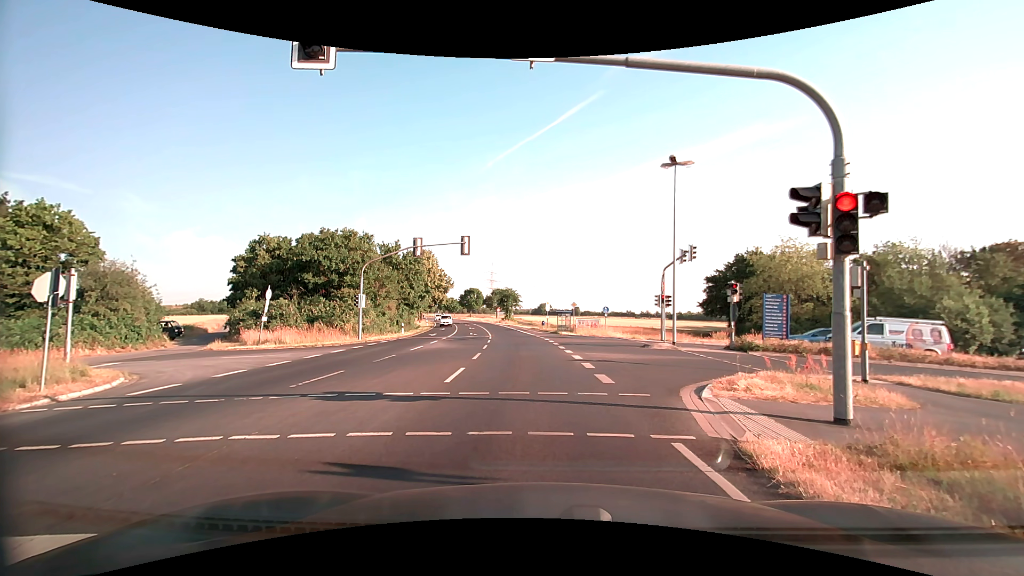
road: secondary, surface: asphalt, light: Day
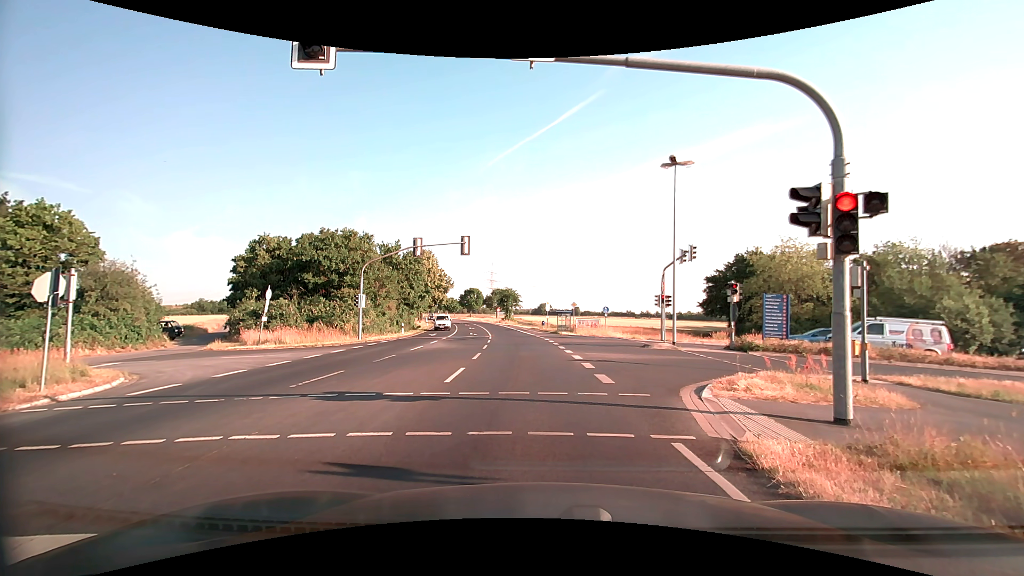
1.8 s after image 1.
(0.0, 0.0) m; 0°
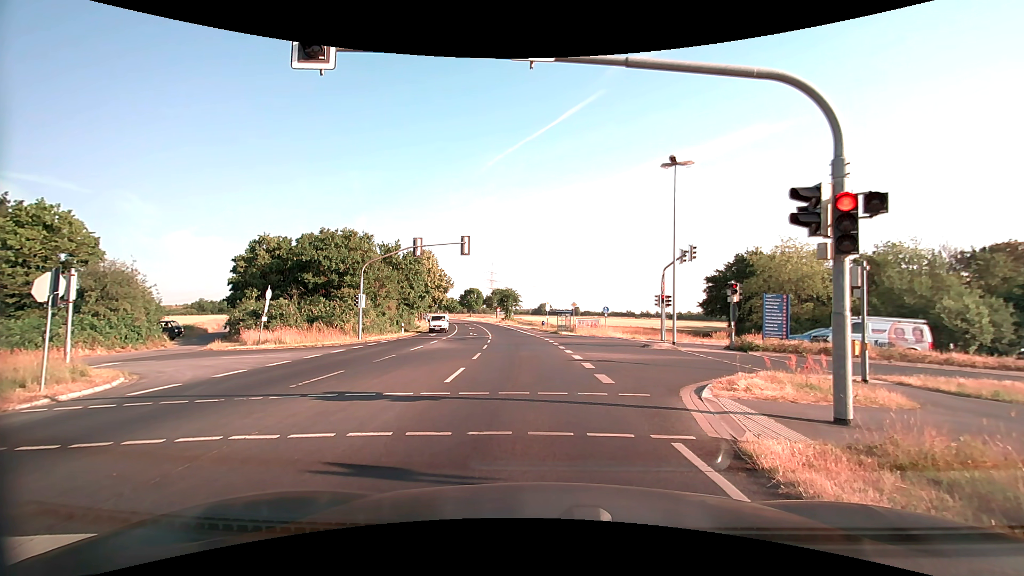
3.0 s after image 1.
(0.0, 0.0) m; 0°
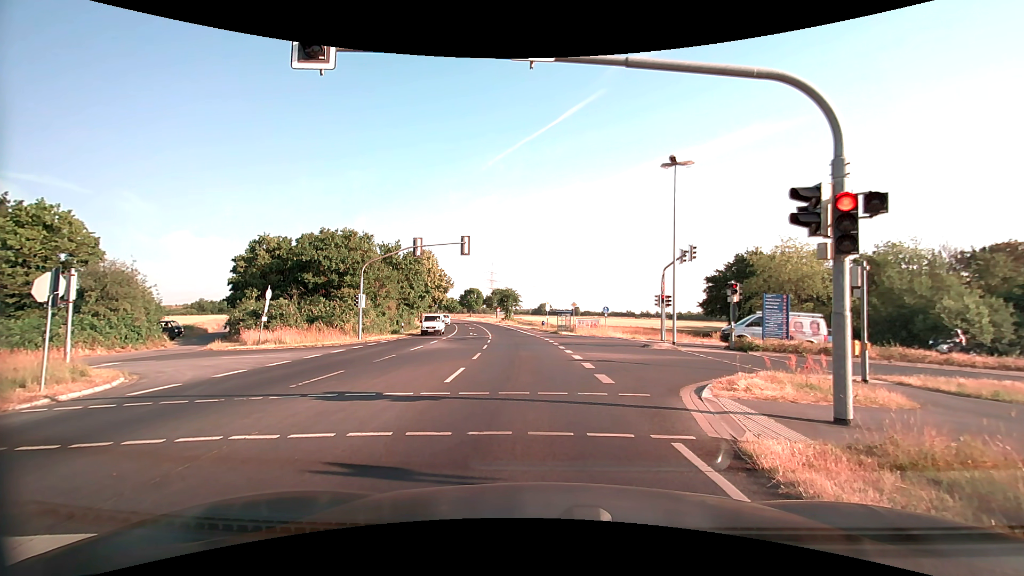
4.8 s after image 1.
(0.0, 0.0) m; 0°
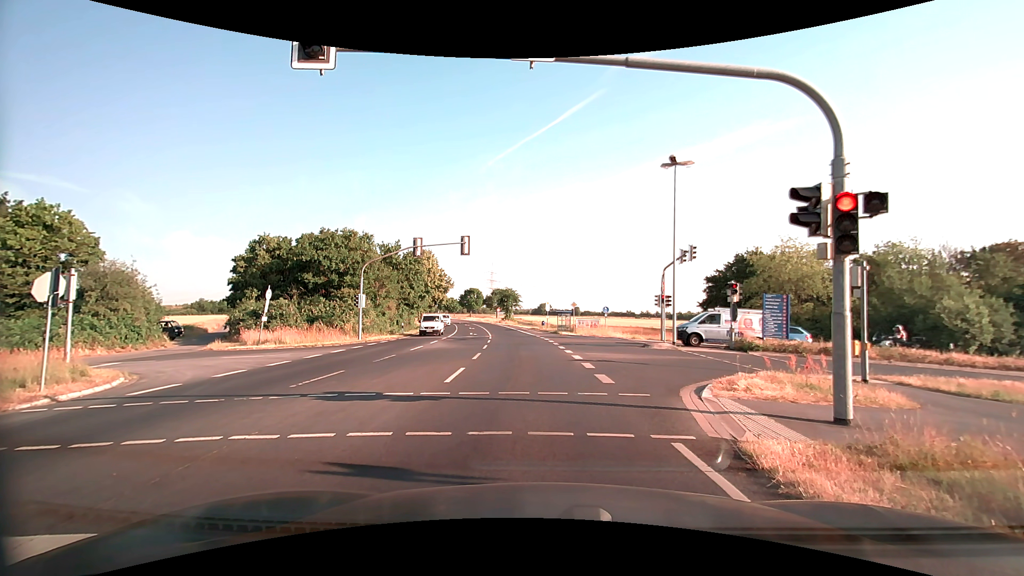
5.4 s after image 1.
(0.0, 0.0) m; 0°
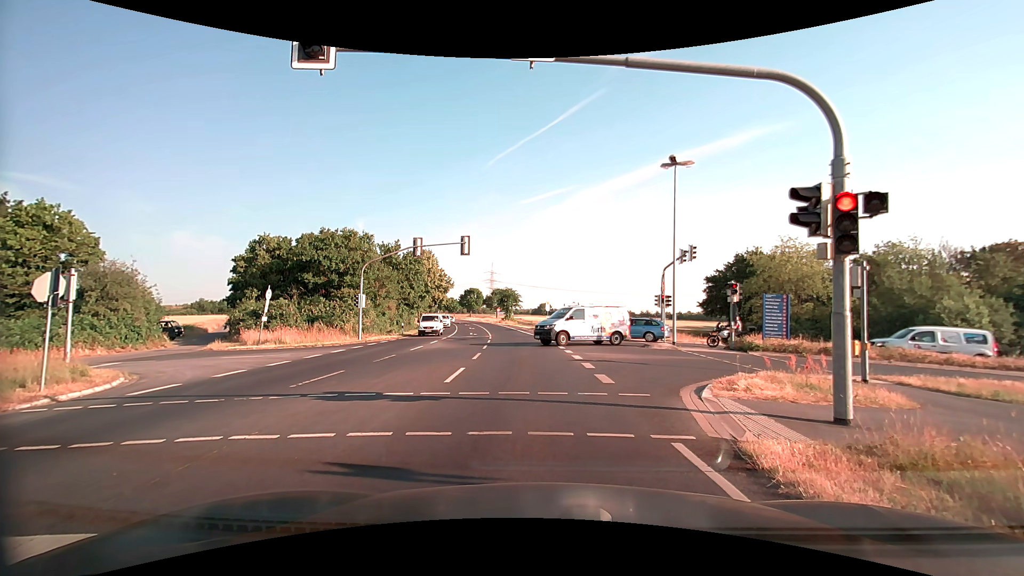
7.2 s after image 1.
(0.0, 0.0) m; 0°
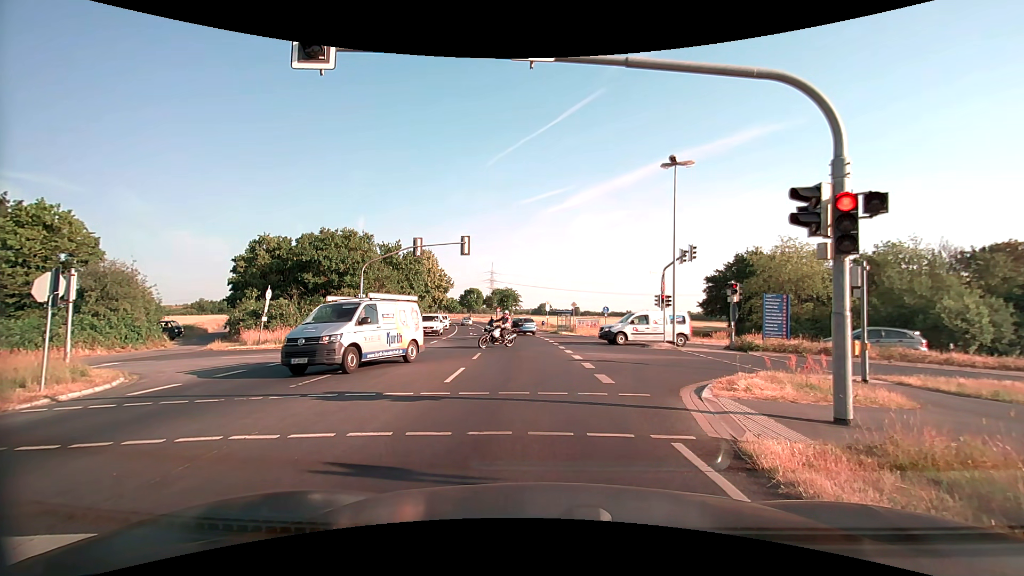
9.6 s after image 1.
(0.0, 0.0) m; 0°
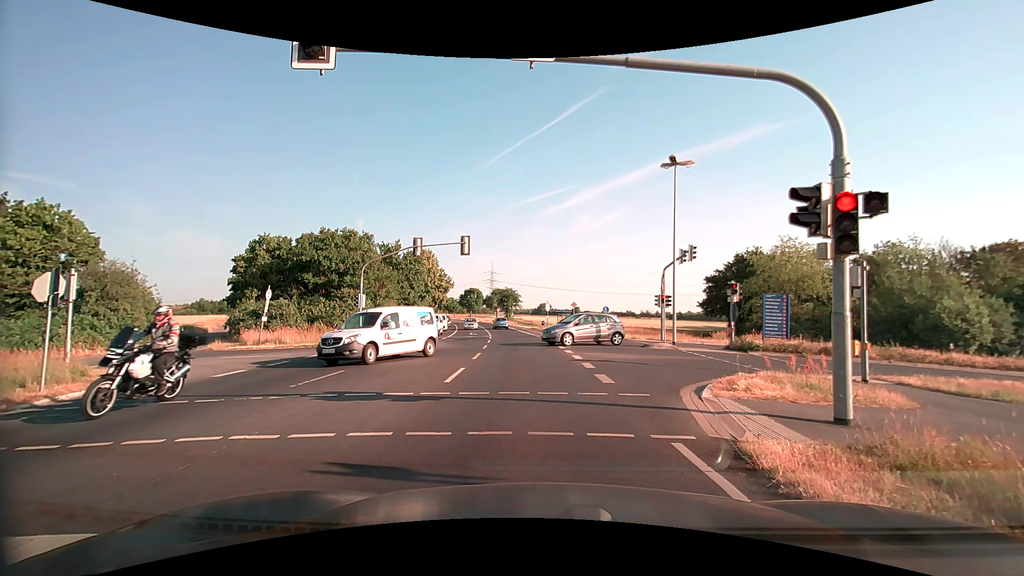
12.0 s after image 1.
(0.0, 0.0) m; 0°
(0, +10) (-1, +20) (-1, +30) (-2, +40) (-3, +50) (-5, +60) (-6, +70) (-8, +79) (-10, +89) (-12, +99) m
